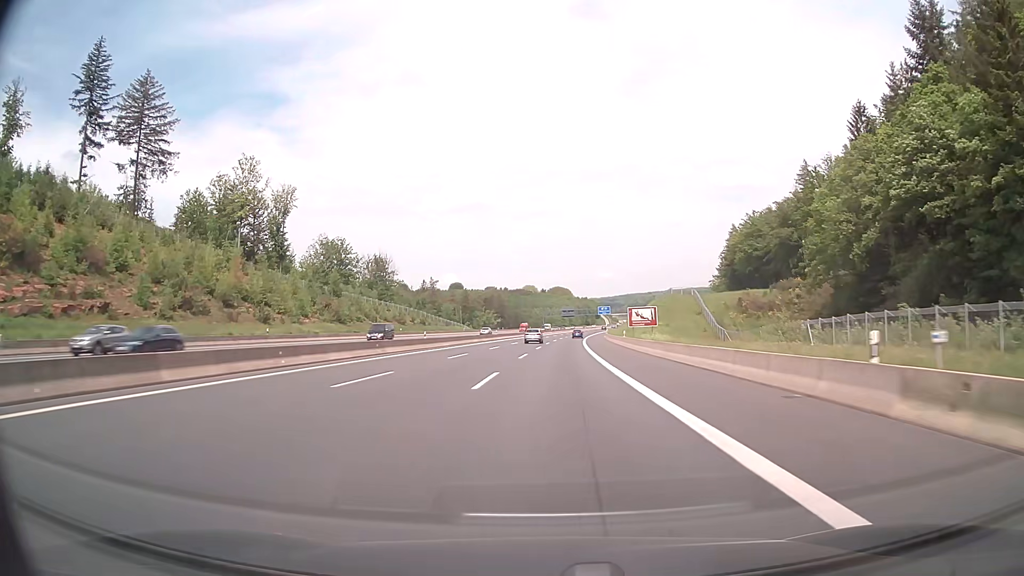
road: motorway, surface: asphalt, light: Day
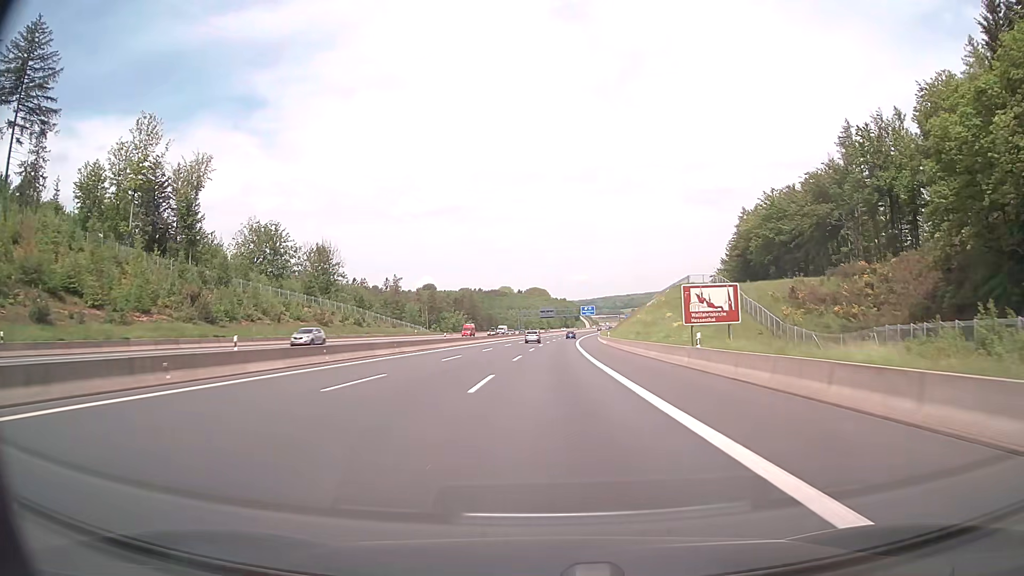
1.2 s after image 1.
(+0.6, +36.0) m; +2°
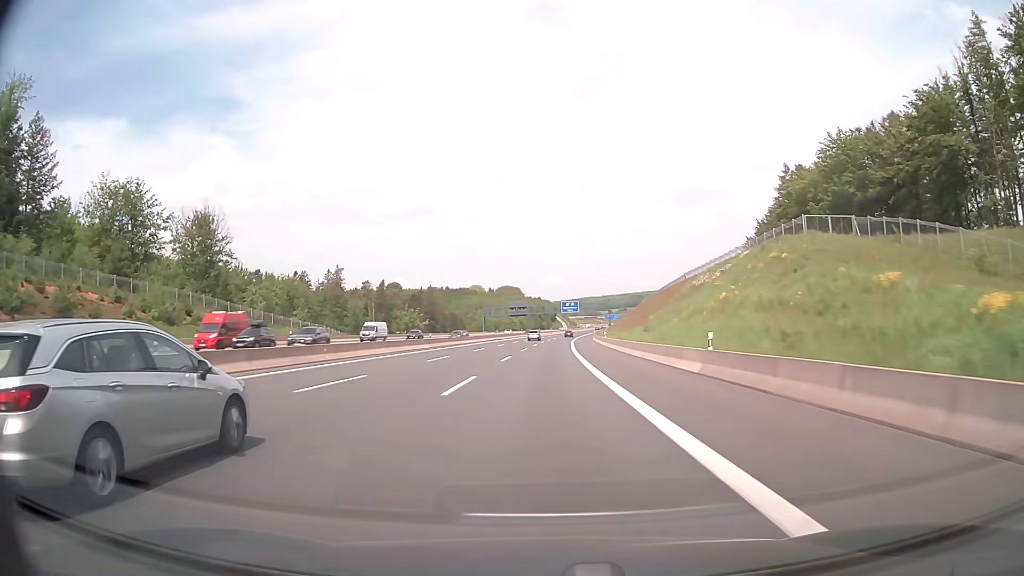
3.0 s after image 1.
(+1.2, +54.3) m; +2°
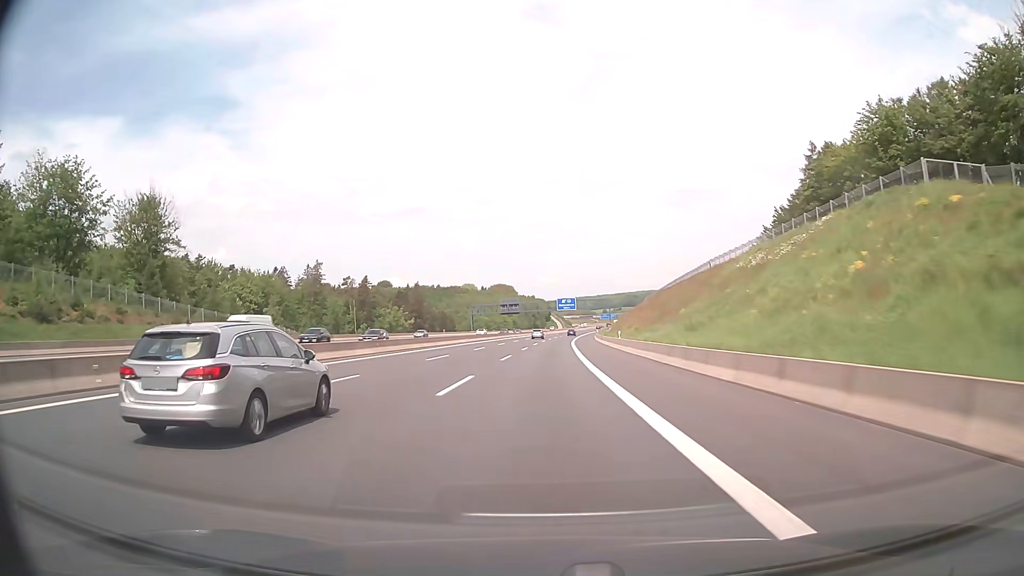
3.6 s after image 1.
(+0.1, +18.2) m; +1°
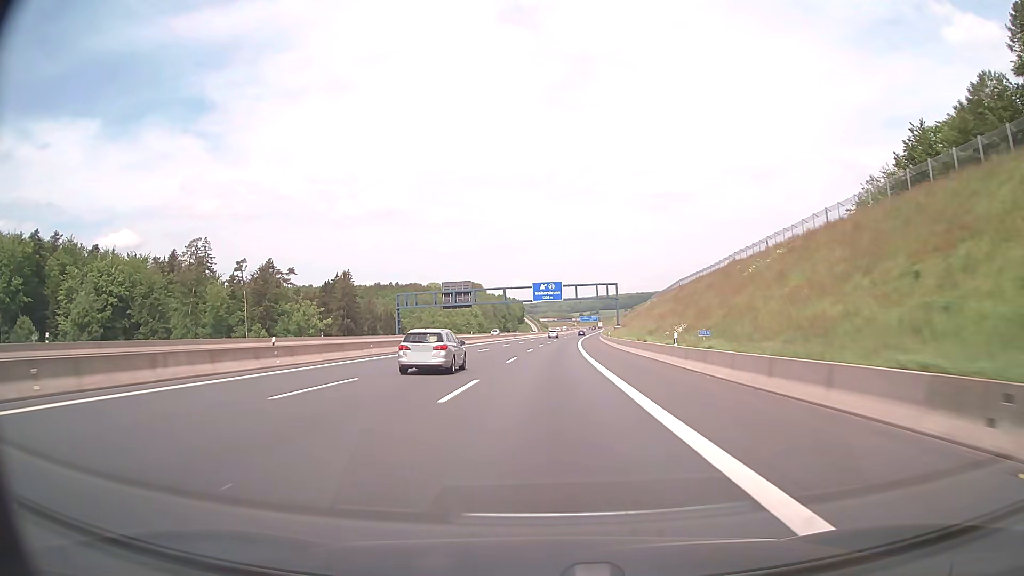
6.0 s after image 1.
(+1.1, +72.4) m; +2°
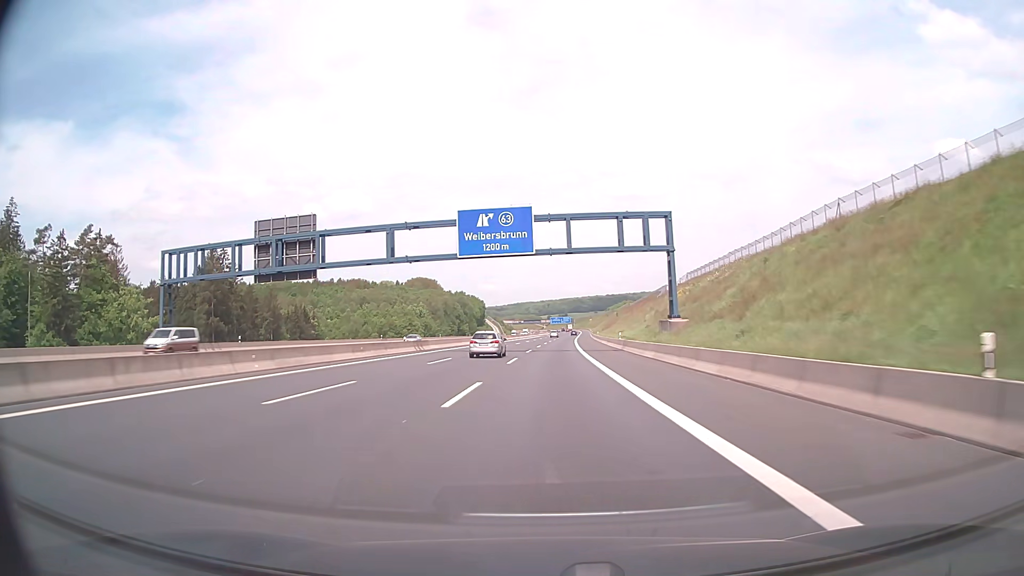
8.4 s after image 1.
(+1.7, +71.9) m; +3°
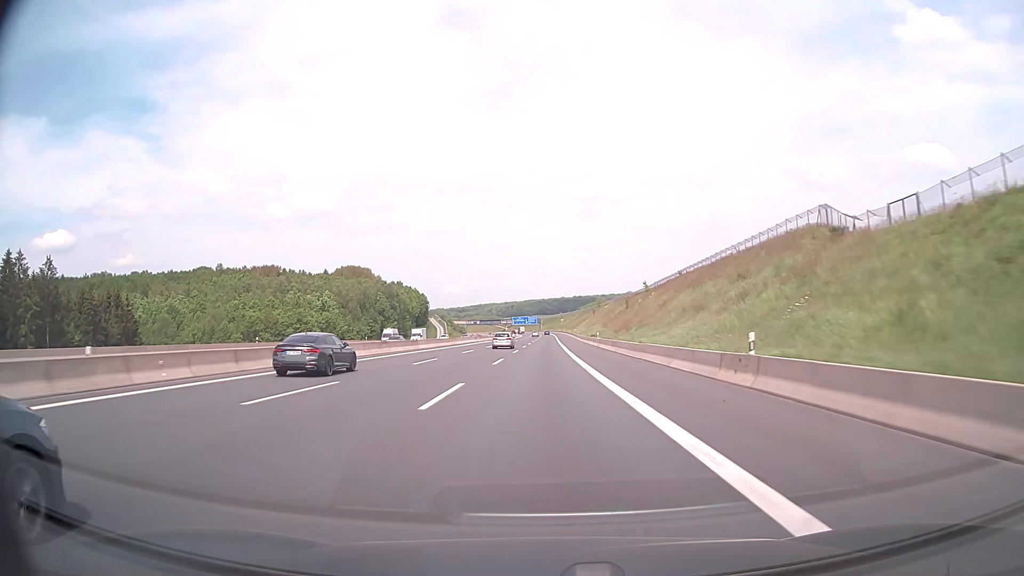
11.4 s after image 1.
(+2.3, +89.4) m; +3°
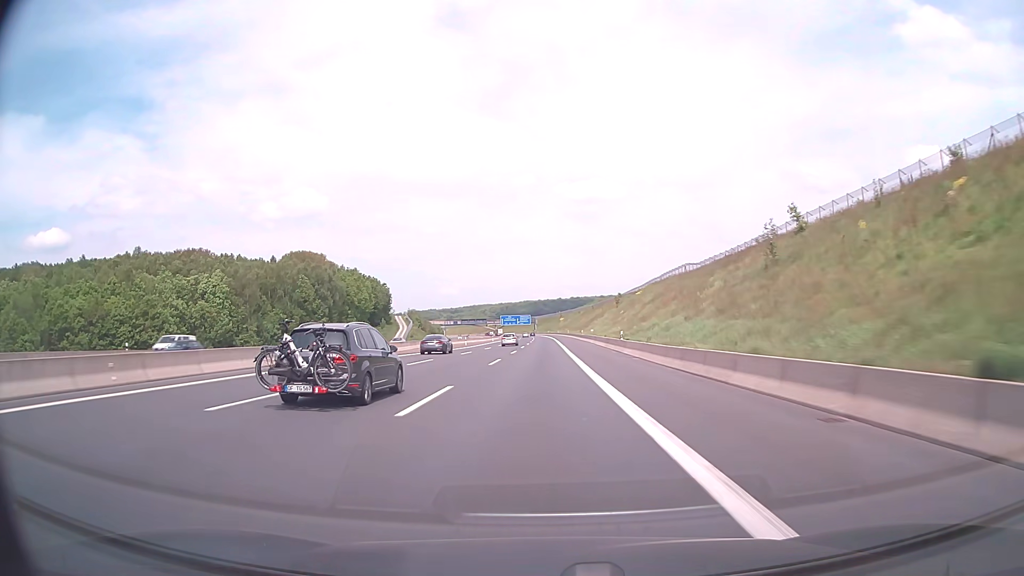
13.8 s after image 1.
(+0.6, +72.3) m; 0°
(0, +10) (0, +20) (0, +30) (0, +40) (0, +50) (0, +60) (0, +70) (0, +80) (0, +90) (0, +100) m
